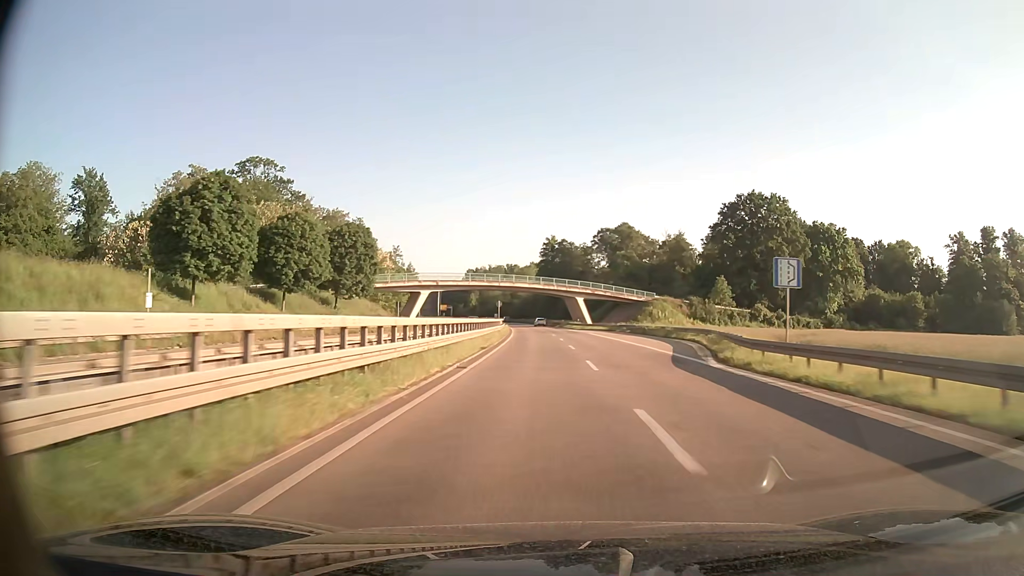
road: trunk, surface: asphalt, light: Day
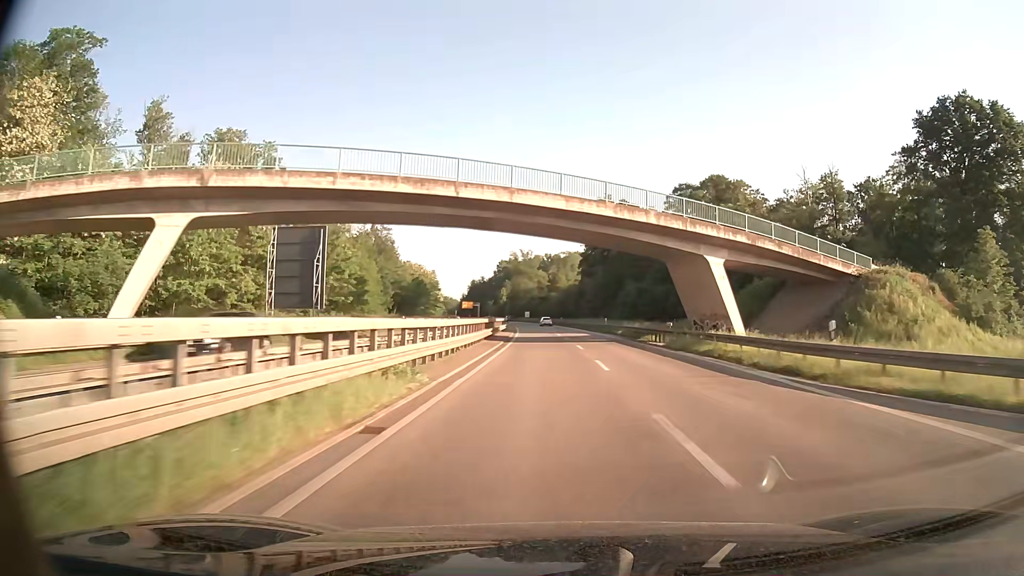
(-2.3, +71.7) m; -4°
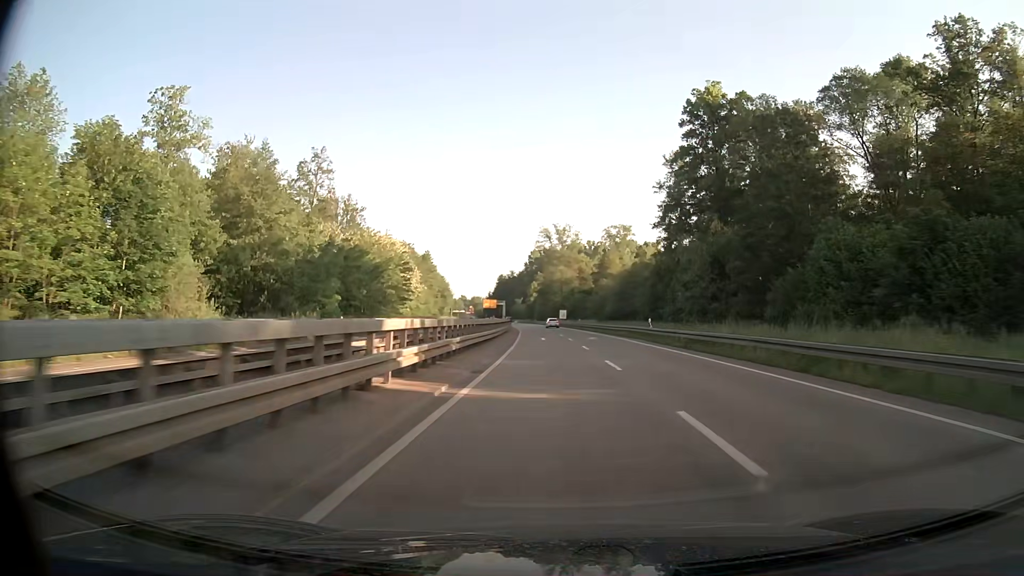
(-2.2, +71.0) m; -4°
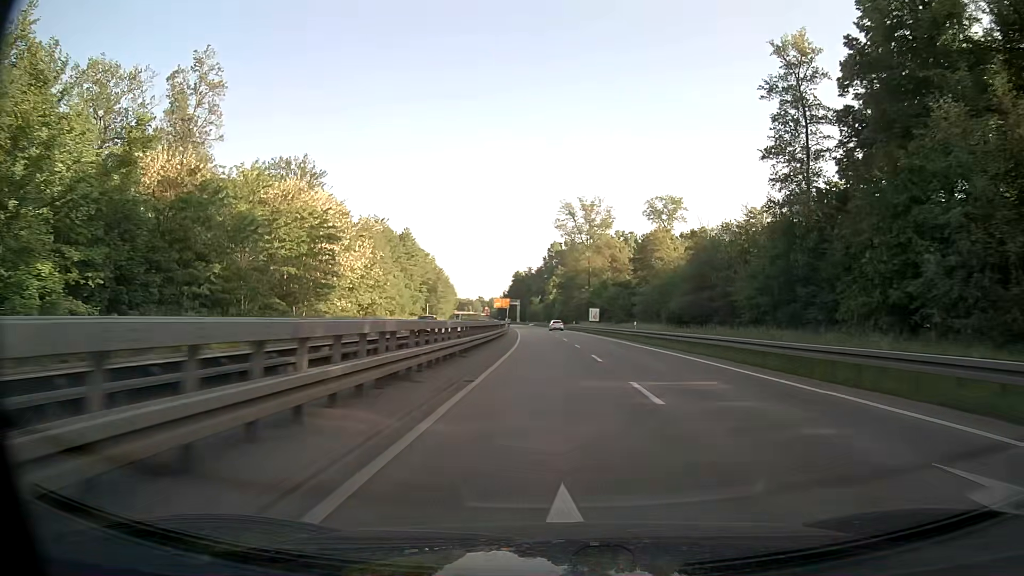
(-0.6, +42.4) m; -2°
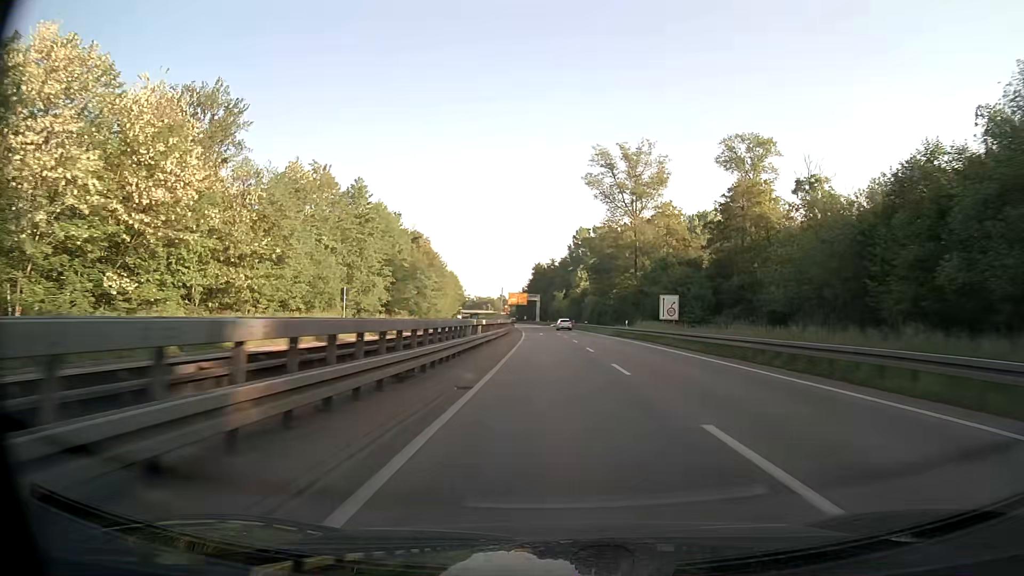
(-0.8, +42.2) m; -2°
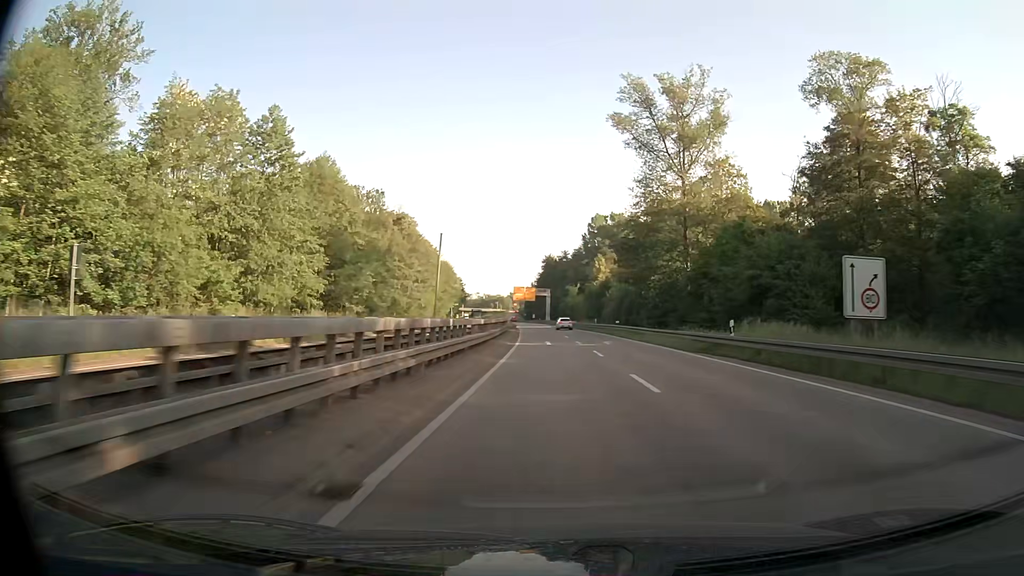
(-0.2, +28.0) m; -1°
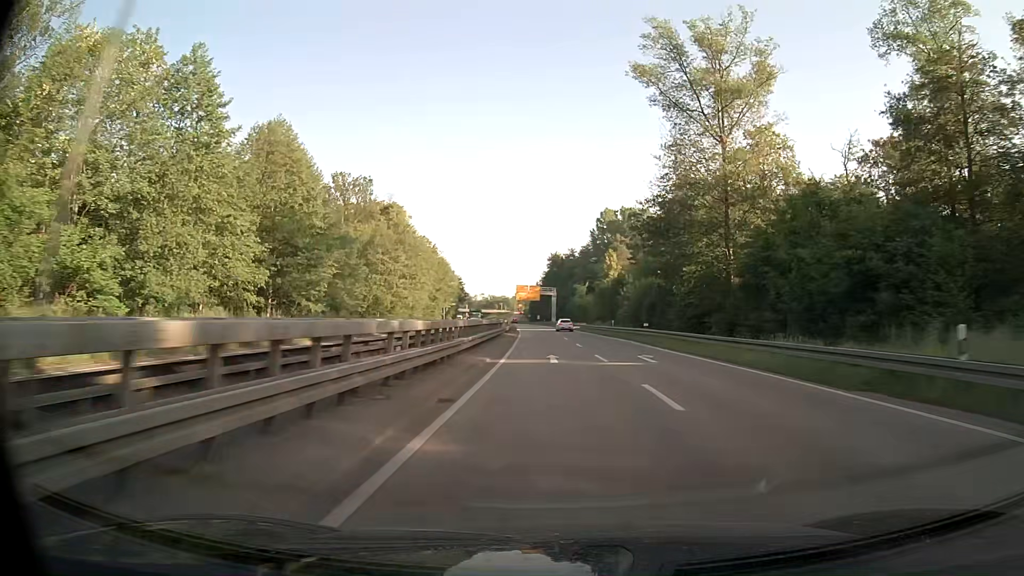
(0.0, +14.0) m; 0°
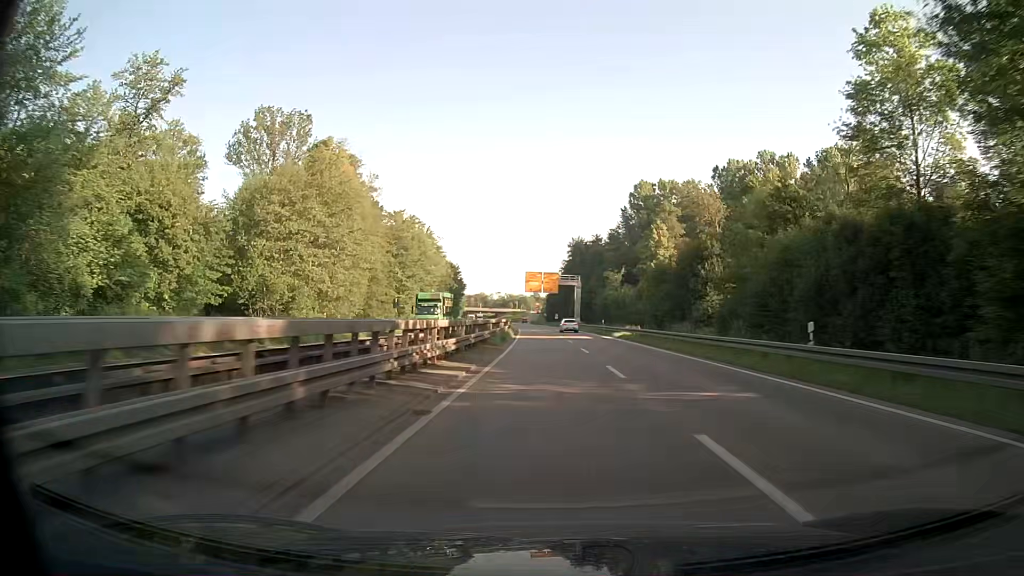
(-0.6, +41.8) m; -2°
(0, +10) (0, +20) (0, +30) (0, +40) (-1, +50) (-1, +60) (-2, +70) (-2, +80) (-3, +90) (-3, +100) m
